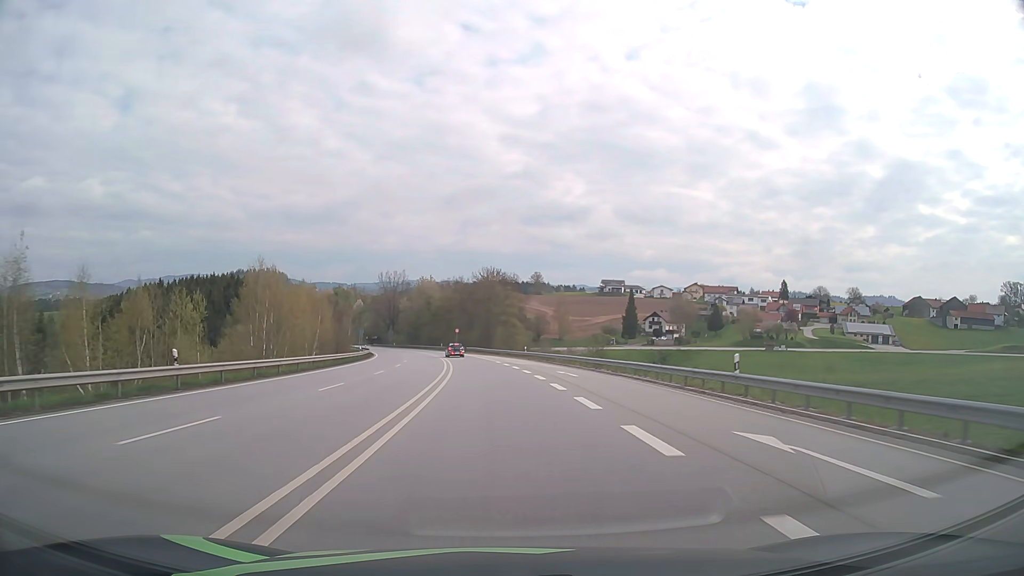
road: primary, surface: asphalt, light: Day
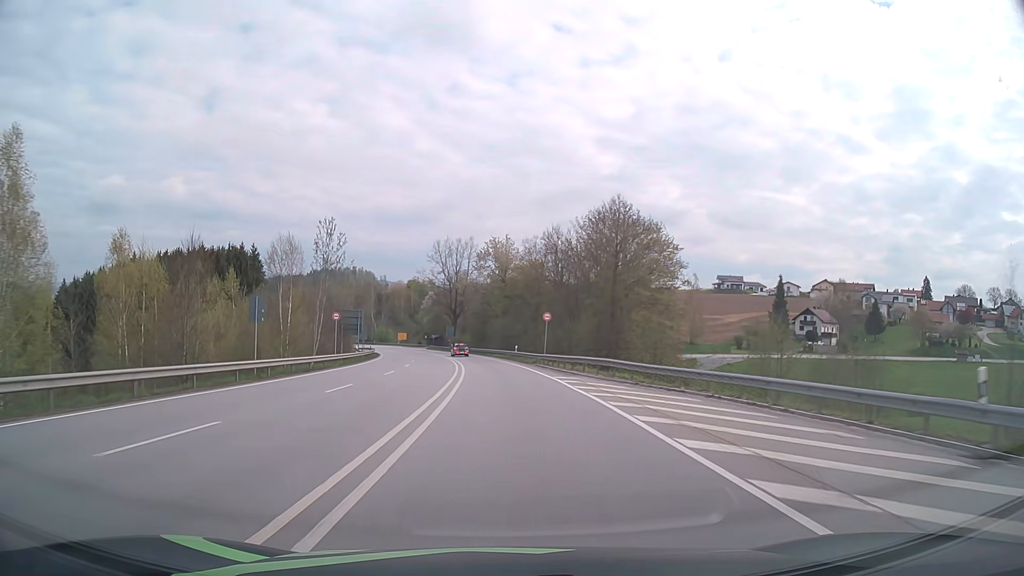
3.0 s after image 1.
(-3.8, +61.4) m; -8°
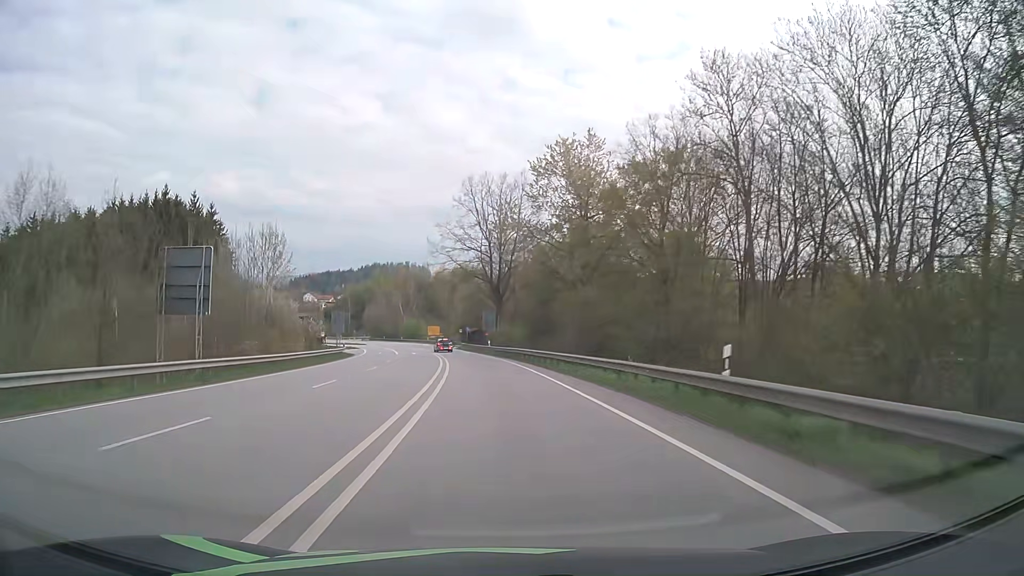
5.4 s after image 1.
(-1.9, +48.0) m; -5°
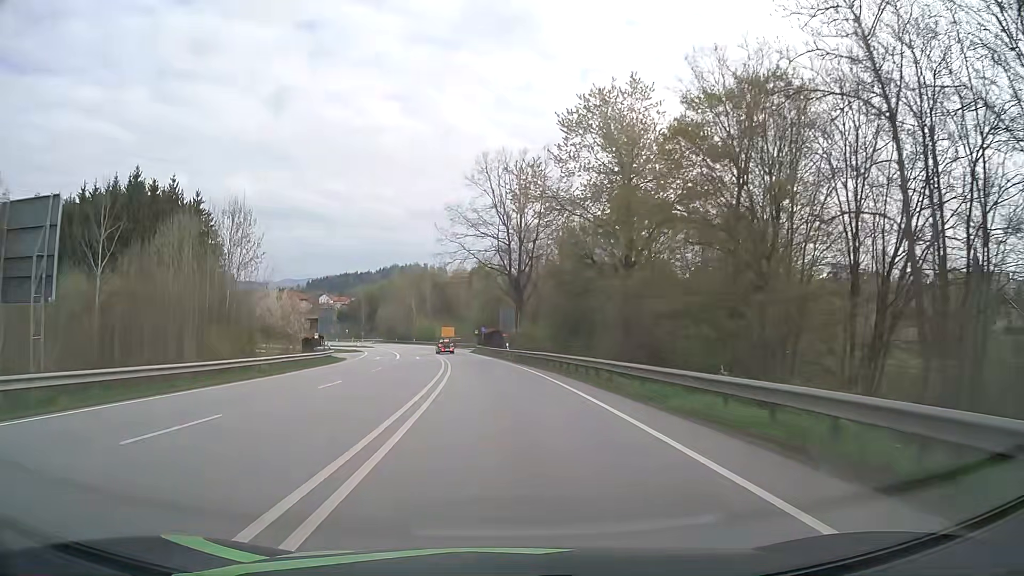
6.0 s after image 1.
(-0.2, +11.4) m; -2°
(0, +10) (0, +20) (-1, +30) (-2, +40) (-3, +50) (-4, +60) (-6, +70) (-7, +80) (-9, +89) (-11, +99) m
